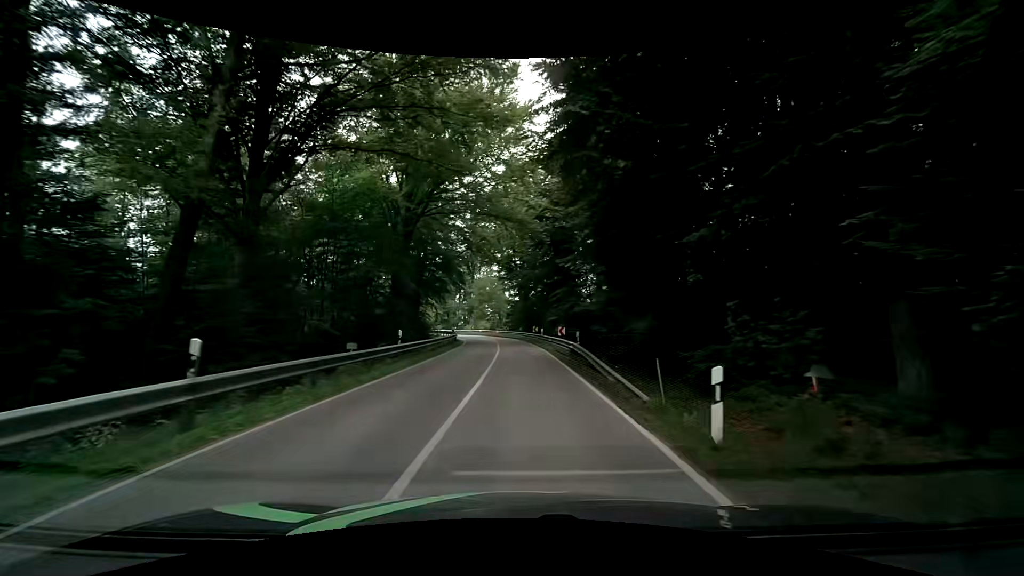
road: secondary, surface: asphalt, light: Day
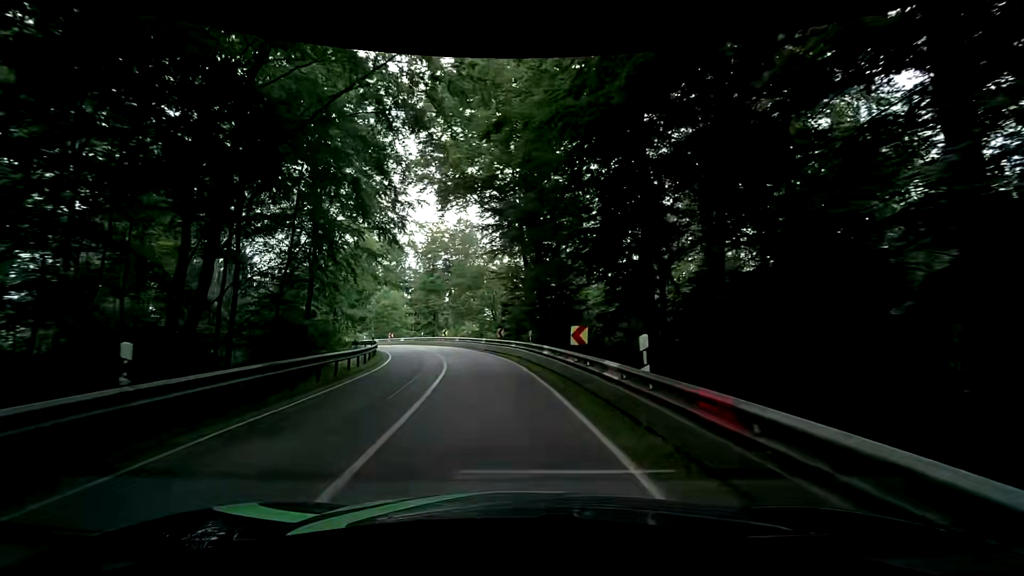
(+0.5, +32.5) m; -1°
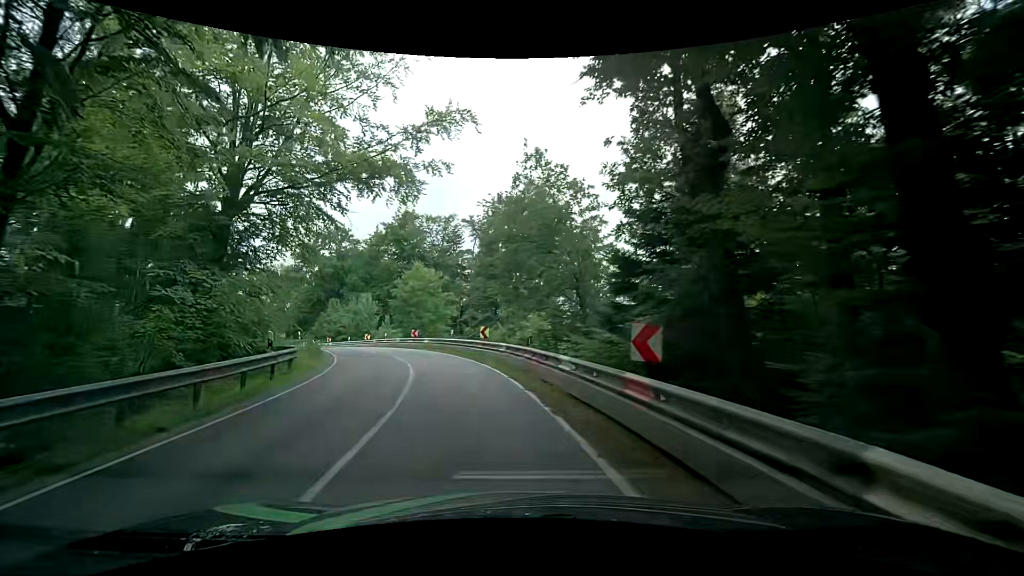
(-1.3, +22.2) m; -8°
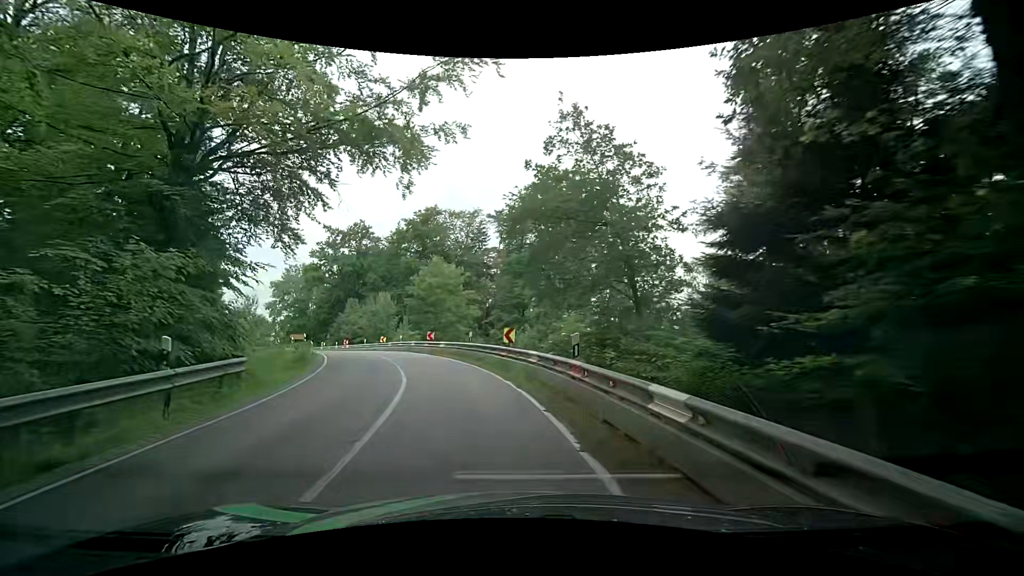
(-0.1, +5.1) m; -2°
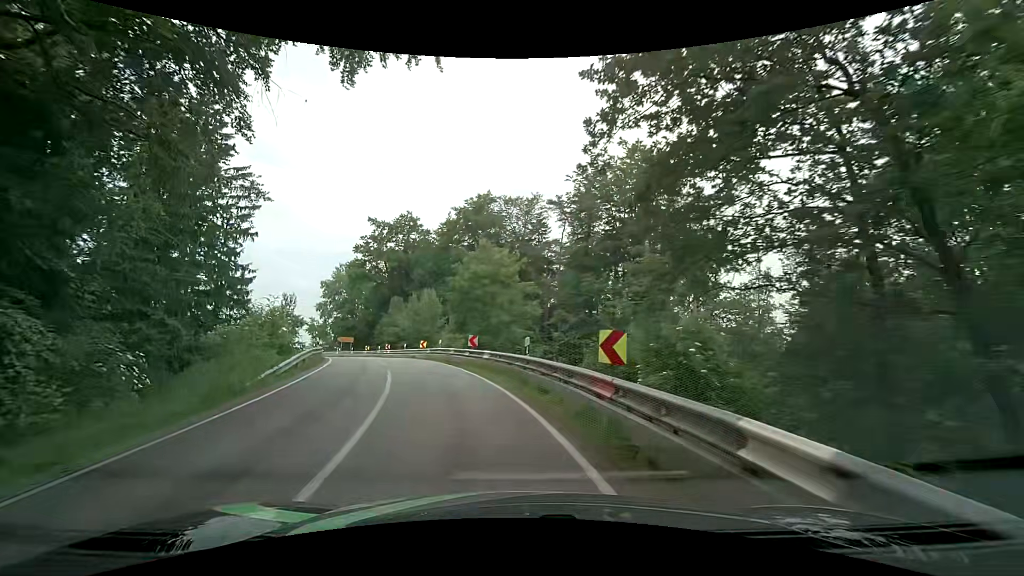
(-0.8, +9.7) m; -9°
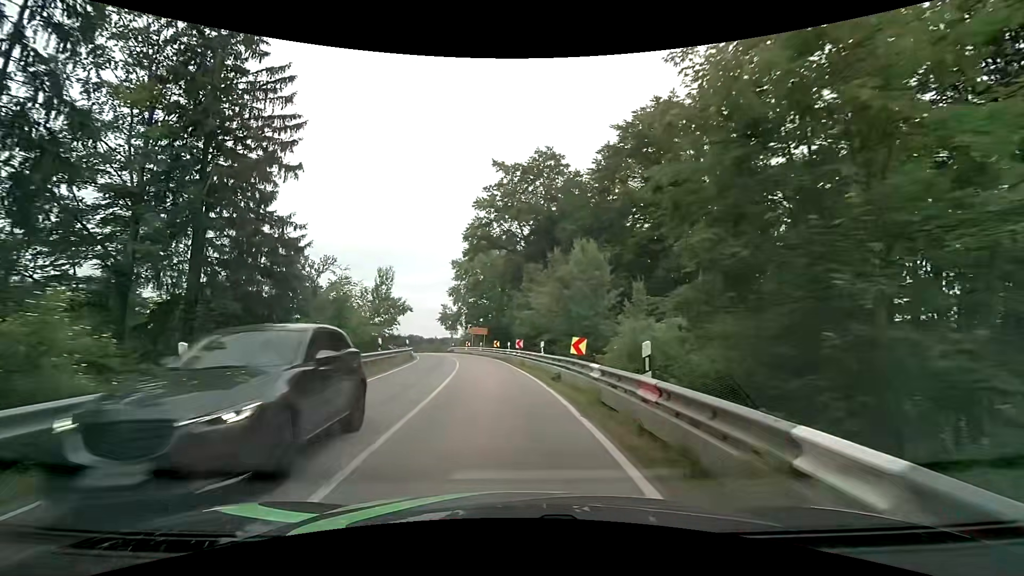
(-3.7, +23.4) m; -18°
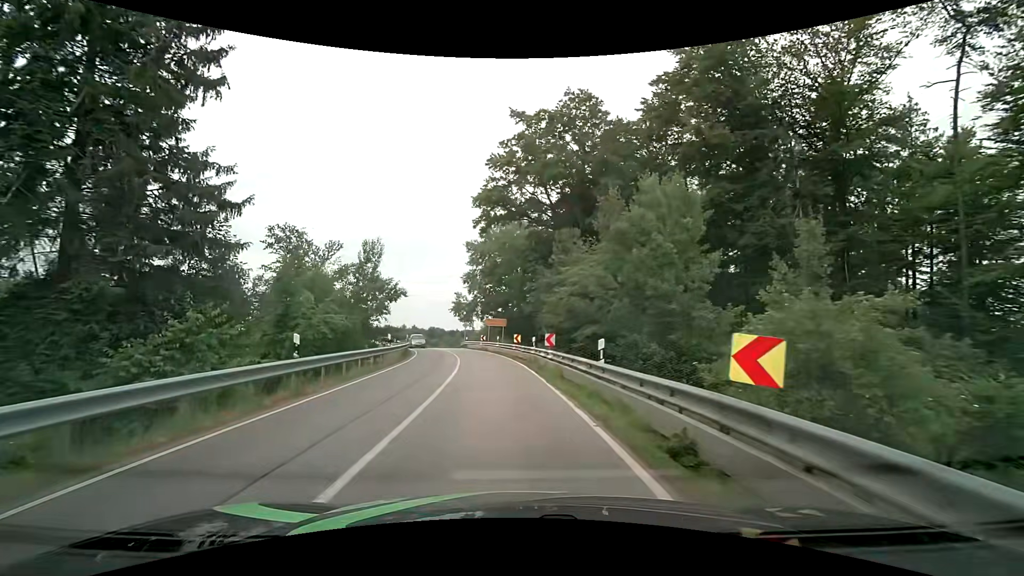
(-0.2, +10.4) m; -2°
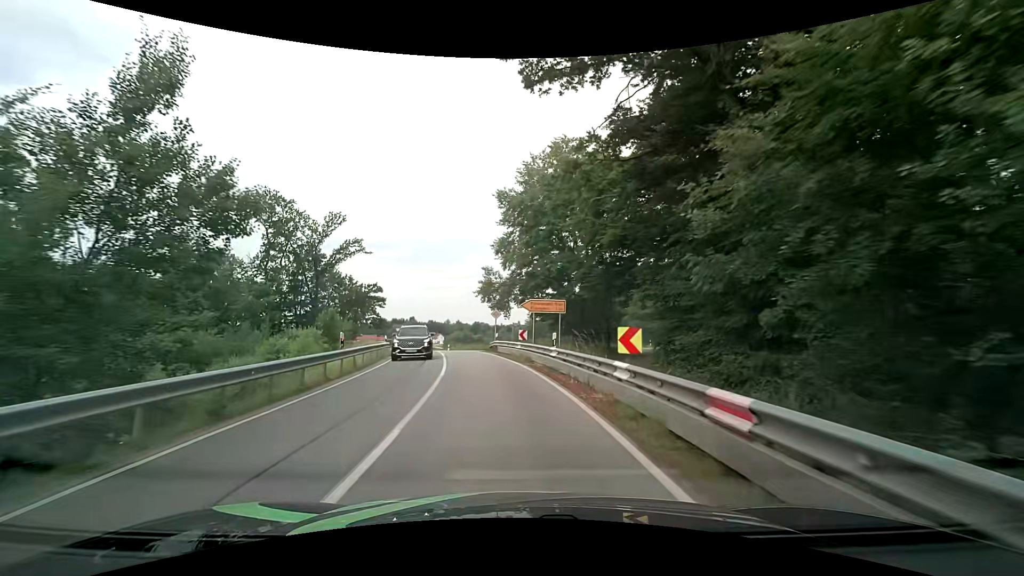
(-1.1, +23.6) m; -5°
(0, +10) (-1, +20) (-3, +30) (-5, +40) (-7, +49) (-10, +59) (-12, +69) (-15, +78) (-18, +88) (-20, +98) m
